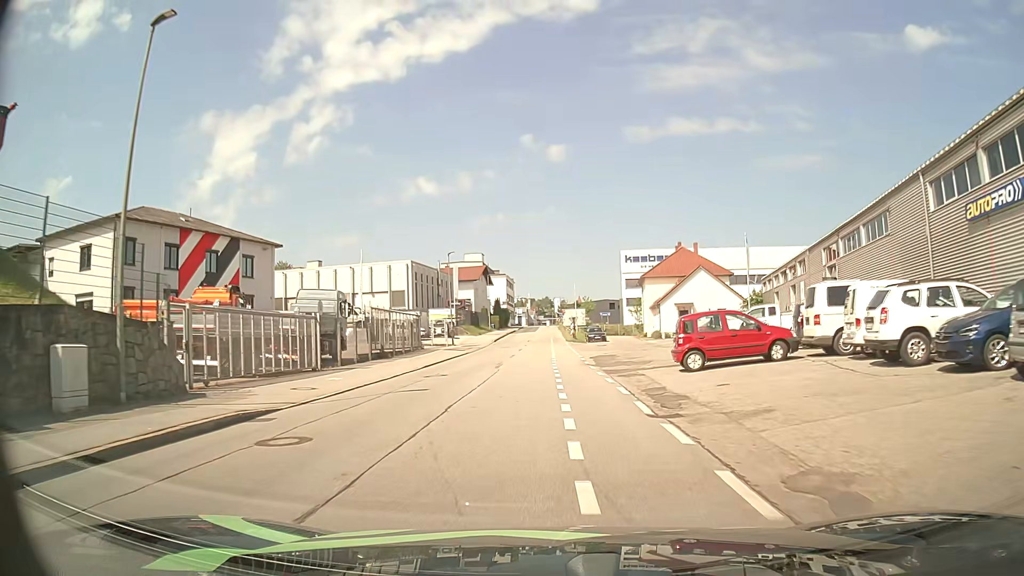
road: residential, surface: asphalt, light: Day
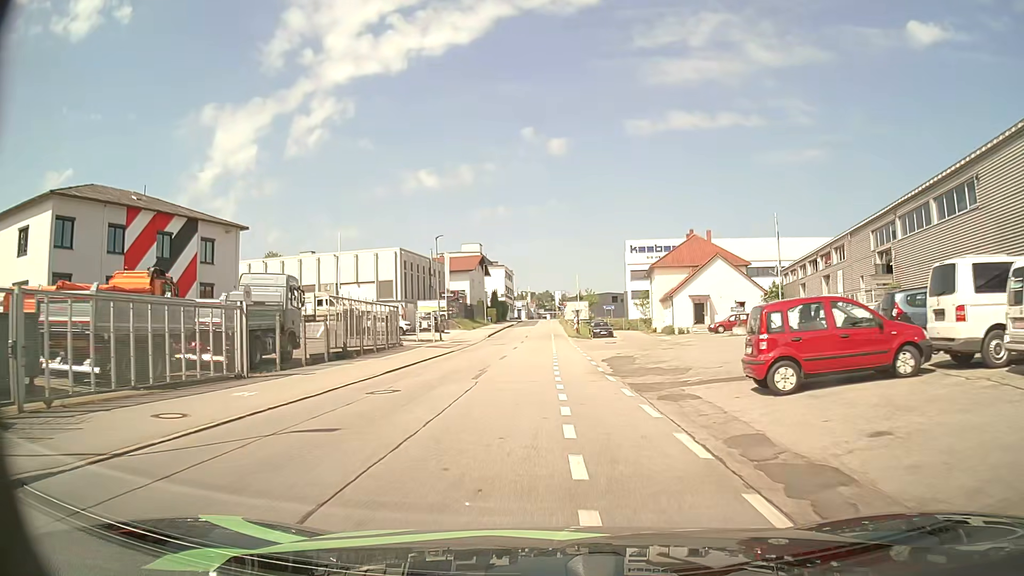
(0.0, +6.9) m; 0°
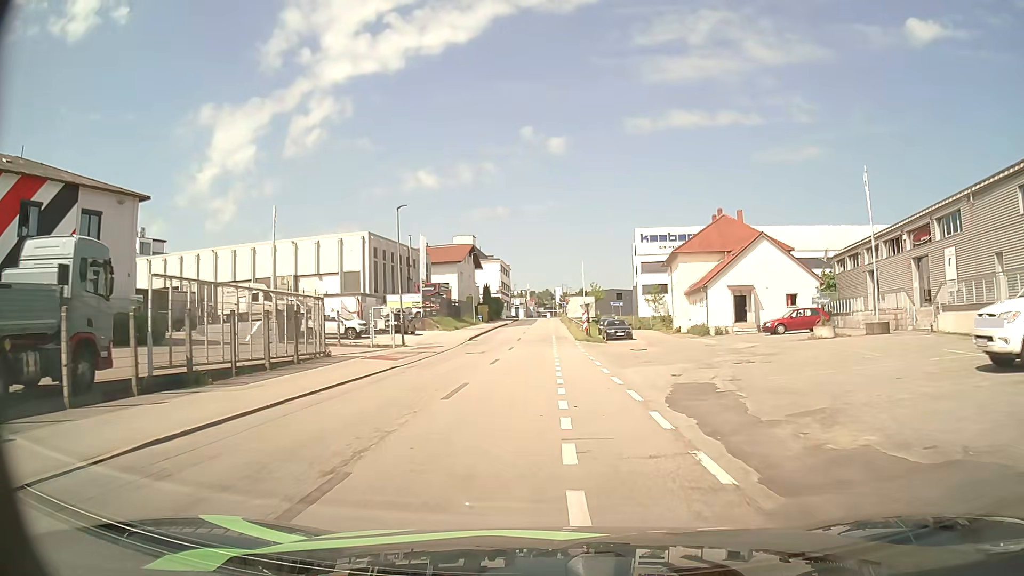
(0.0, +13.7) m; +1°
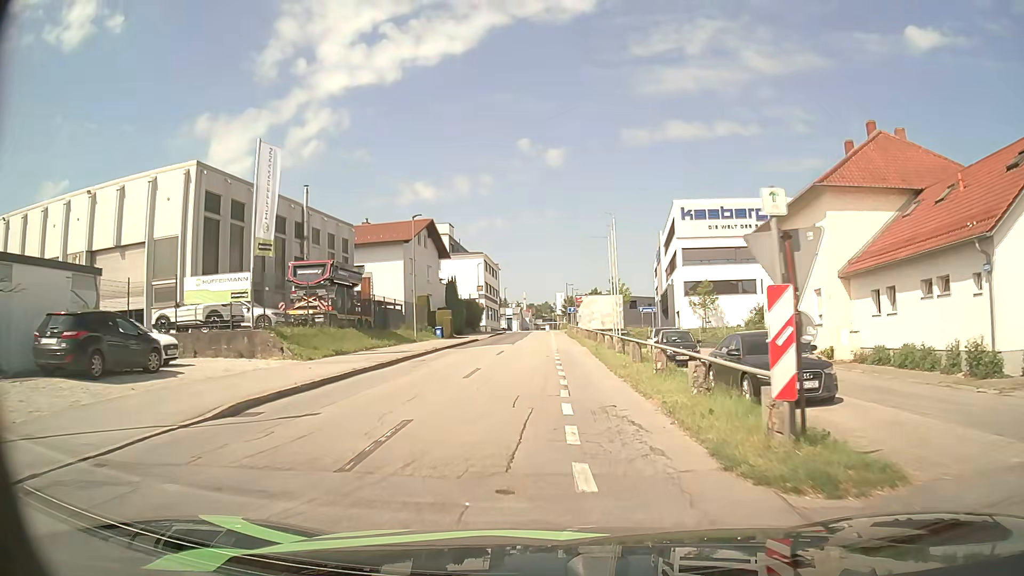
(-0.3, +33.5) m; -1°
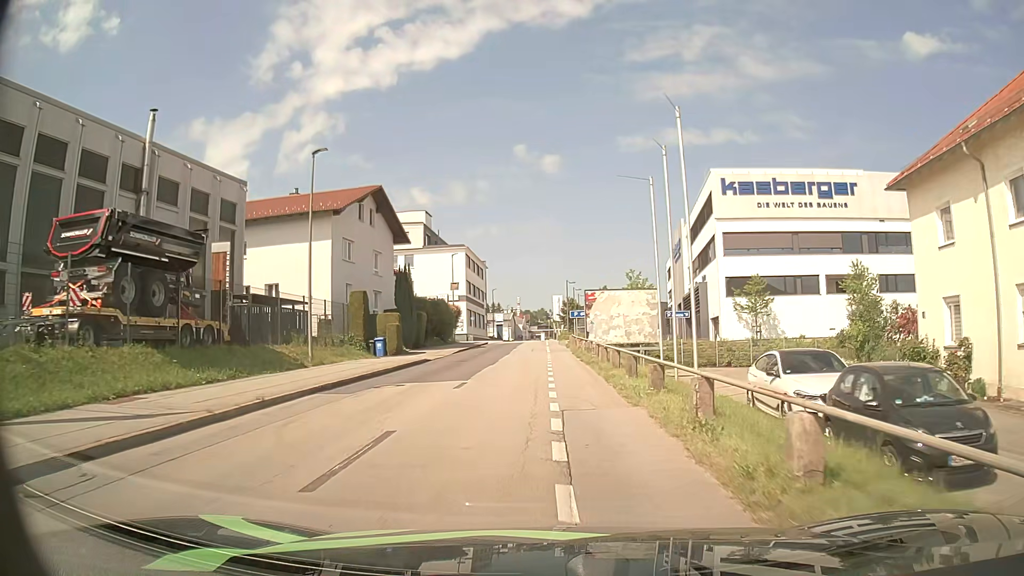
(+0.1, +18.8) m; 0°
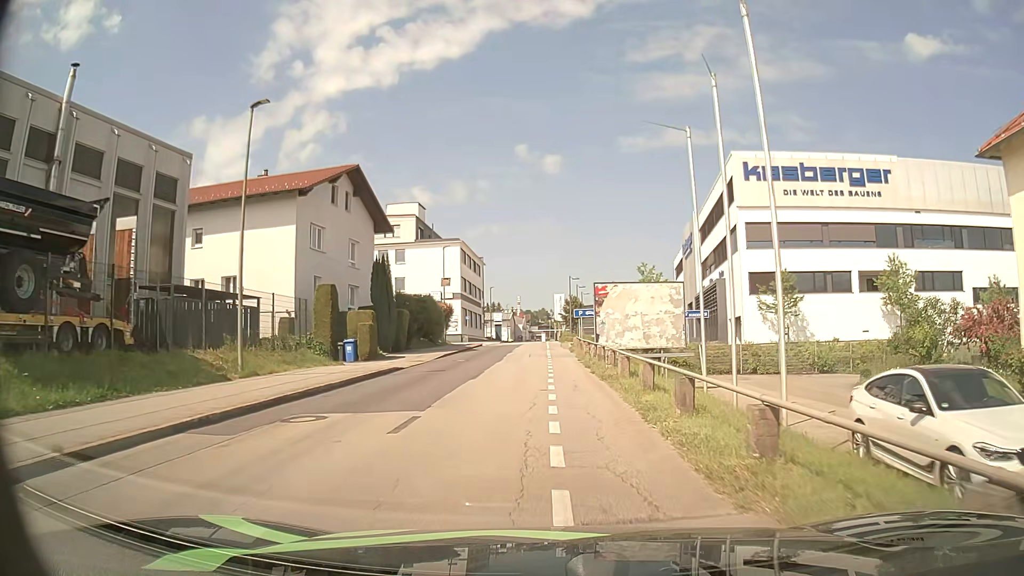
(0.0, +6.1) m; 0°
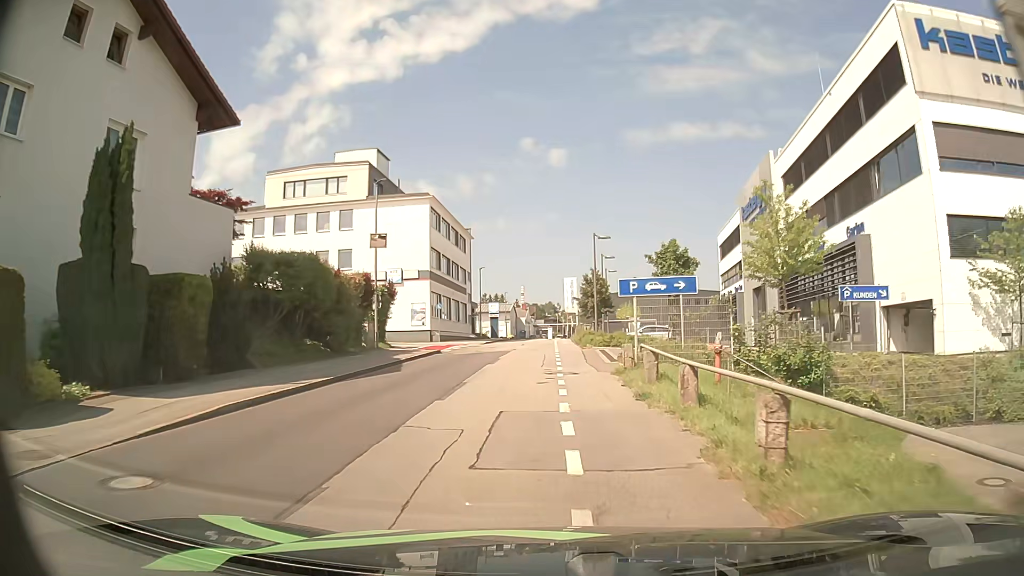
(-0.1, +25.0) m; -1°
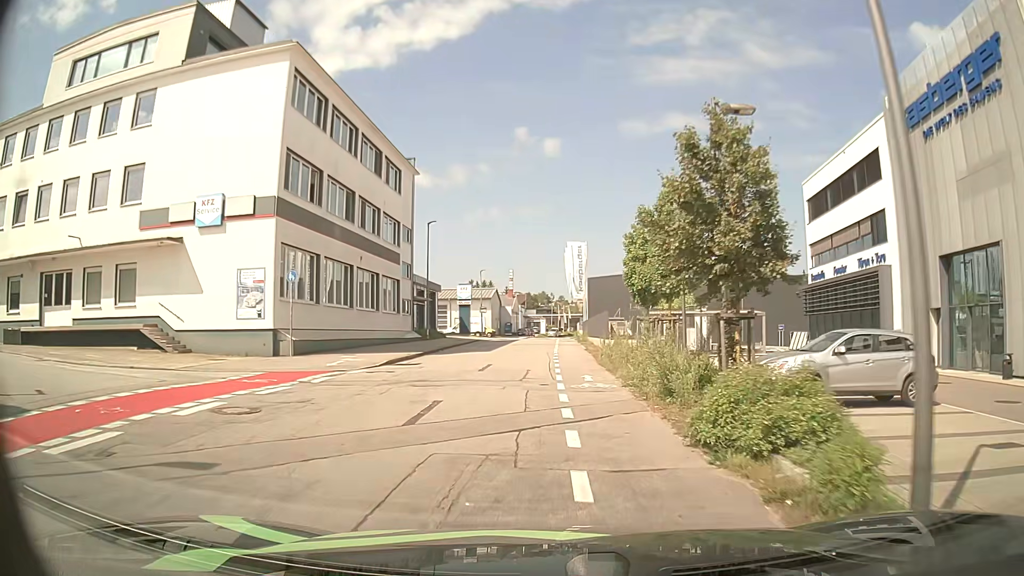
(0.0, +31.3) m; 0°
(0, +10) (0, +20) (0, +30) (0, +40) (0, +50) (0, +60) (+1, +70) (+1, +80) (+1, +90) (+2, +100) m
